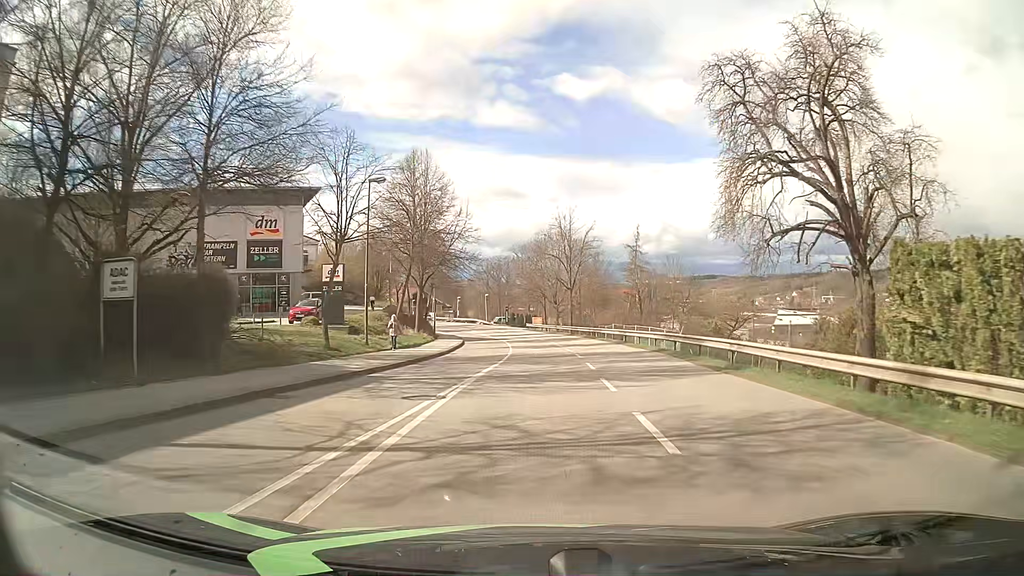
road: tertiary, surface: asphalt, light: Day
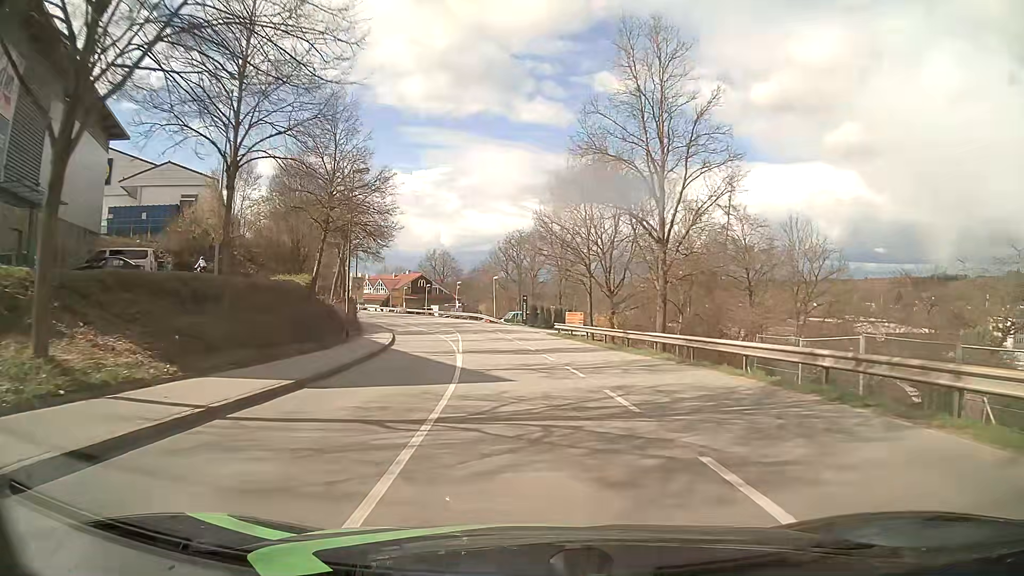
(0.0, +39.0) m; -3°
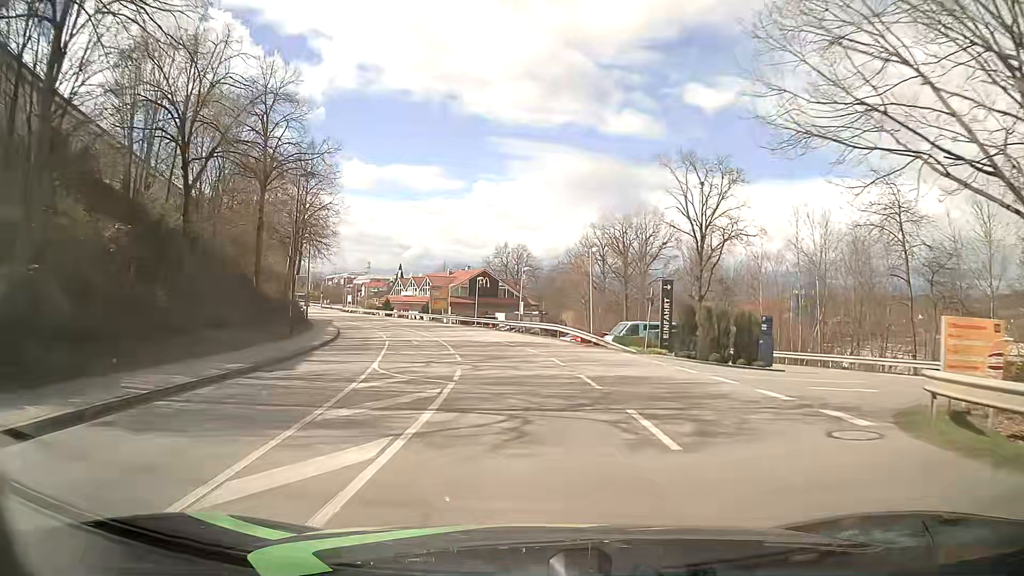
(-2.3, +38.1) m; -7°
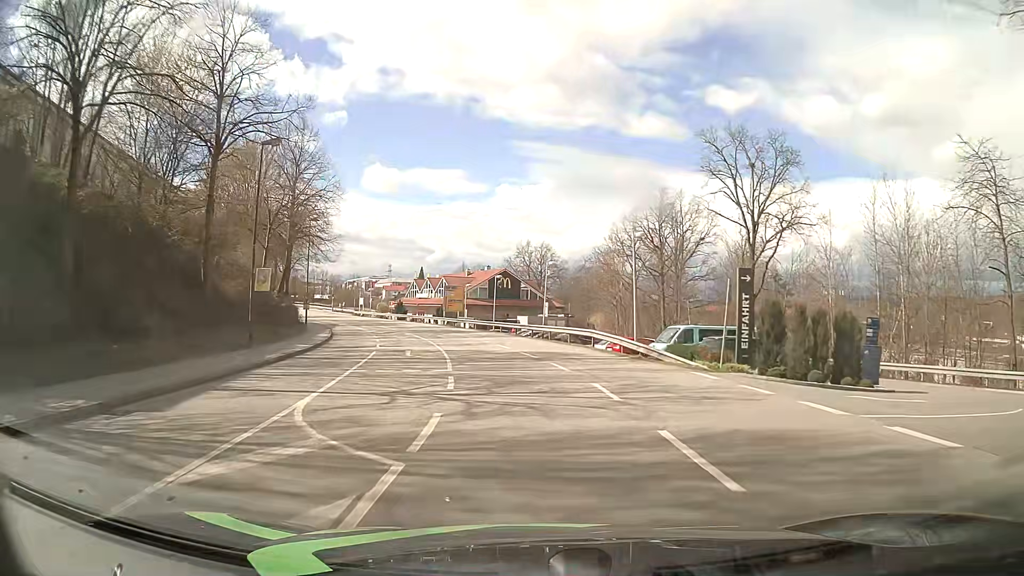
(-0.1, +7.5) m; -2°
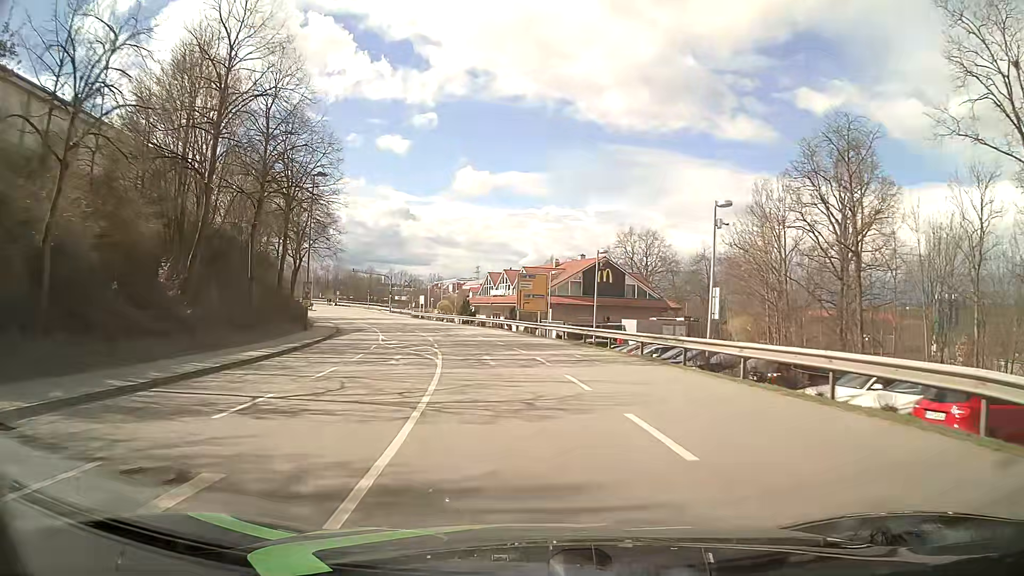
(-1.5, +22.6) m; -8°
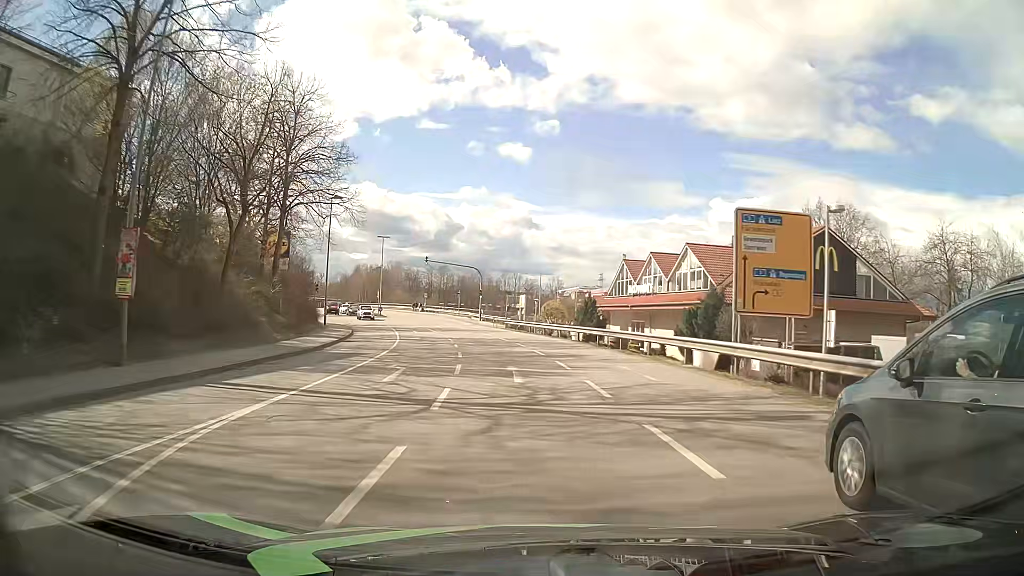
(-2.9, +30.1) m; -11°
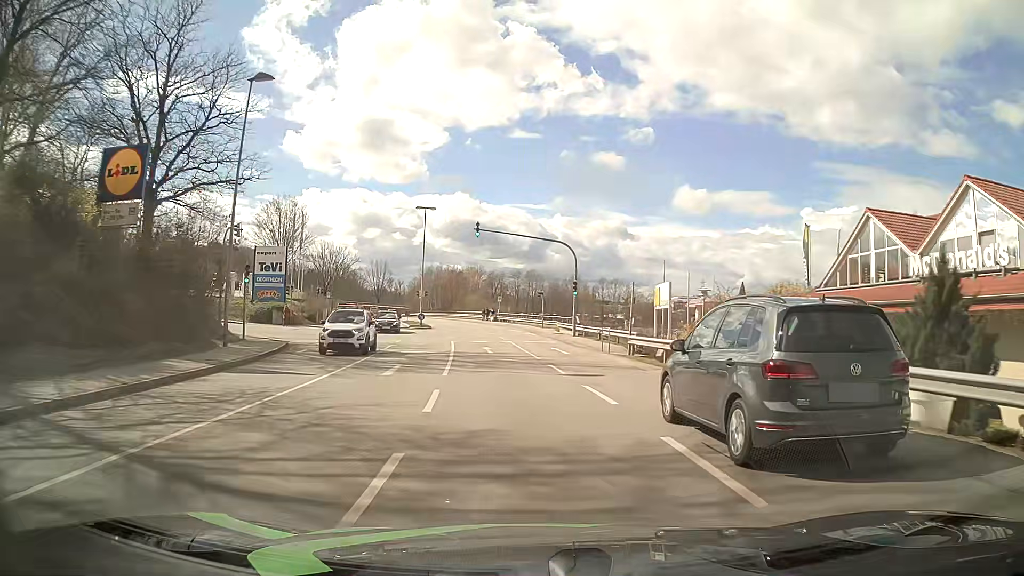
(-2.0, +30.2) m; -8°
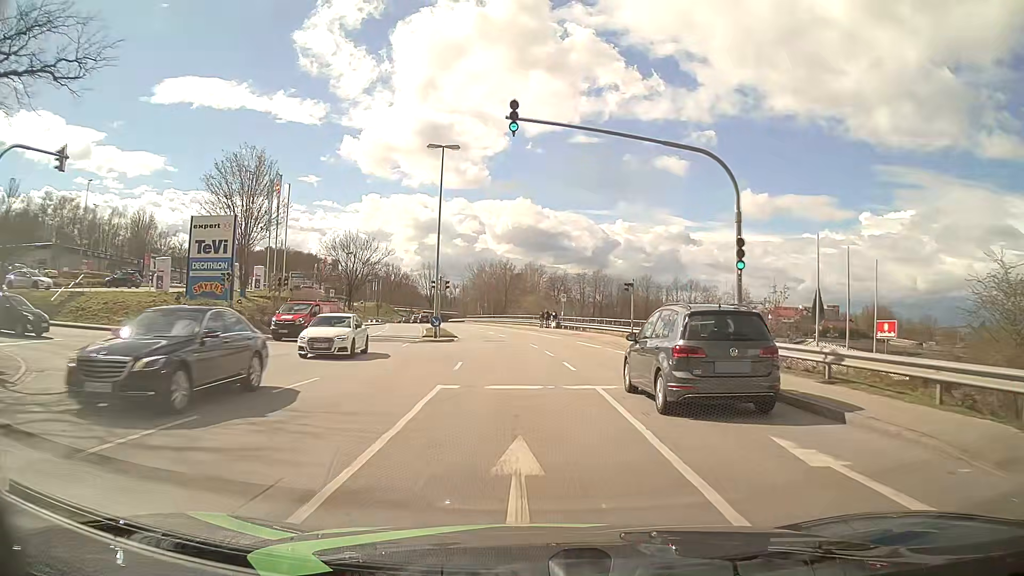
(-1.0, +22.6) m; -5°
(0, +10) (-1, +20) (-1, +30) (-3, +40) (-4, +50) (-6, +60) (-8, +69) (-10, +79) (-13, +89) (-15, +99) m
